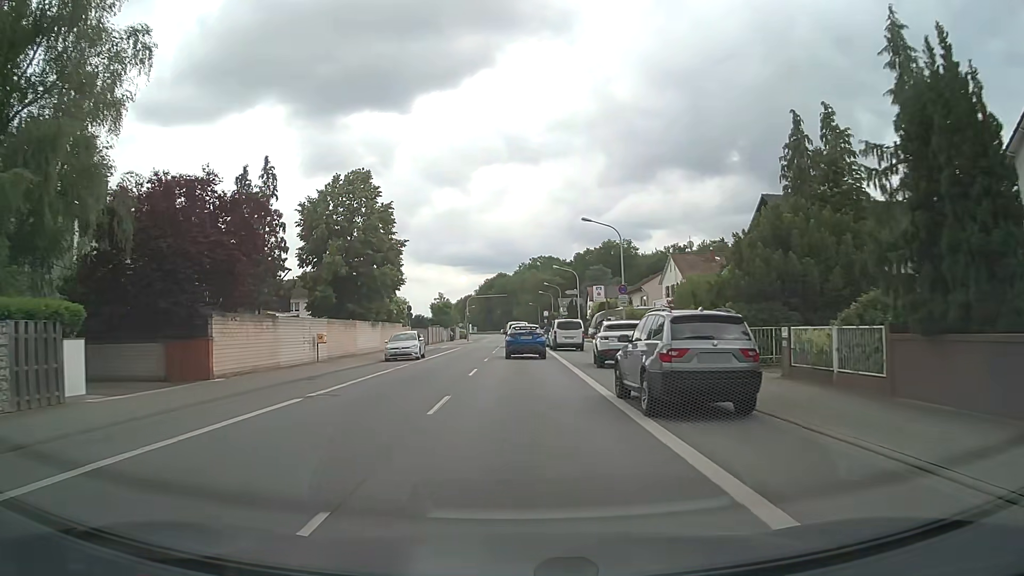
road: primary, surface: asphalt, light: Day
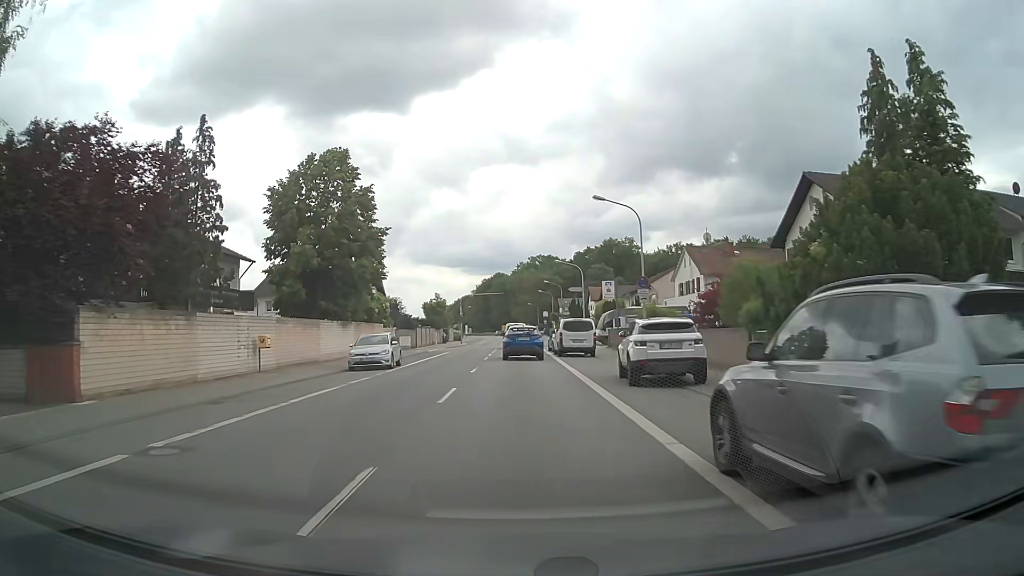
(0.0, +7.0) m; 0°
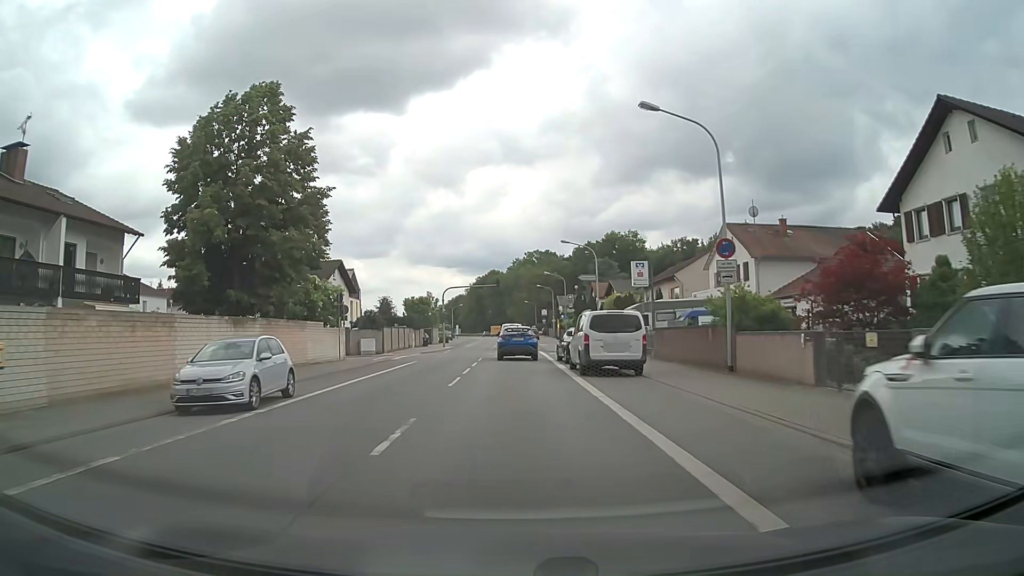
(+0.1, +14.1) m; 0°
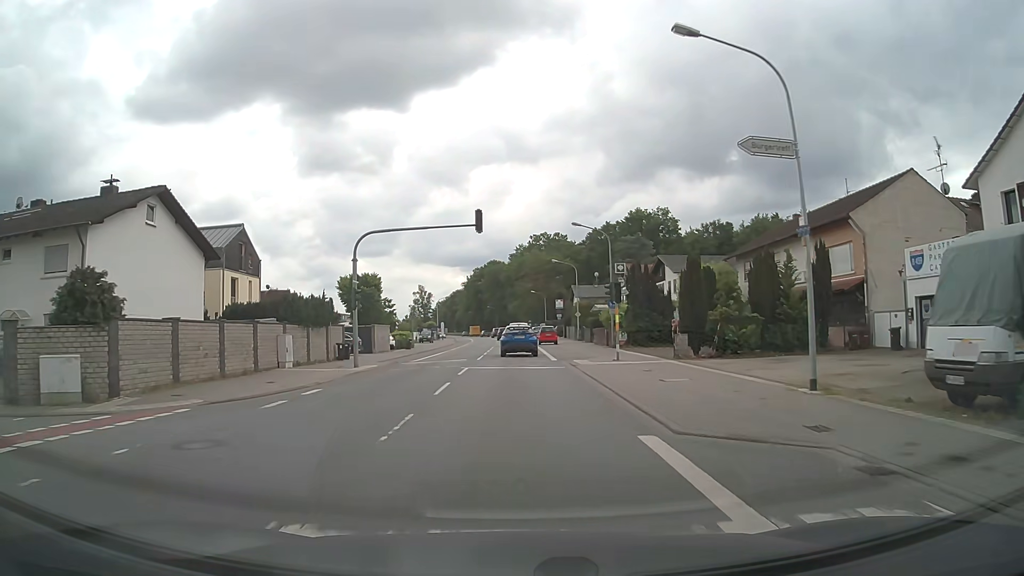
(0.0, +35.3) m; 0°
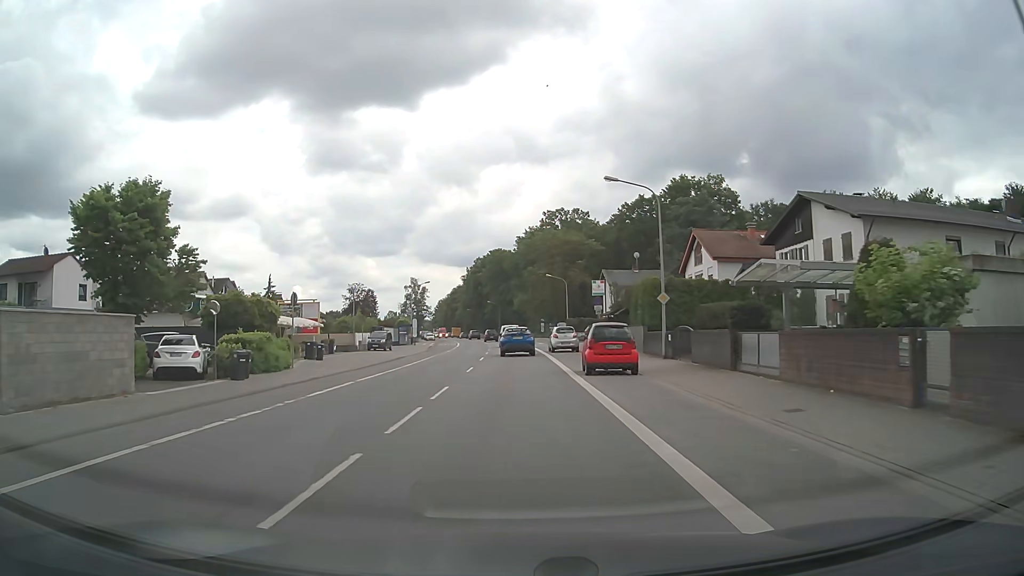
(+0.2, +36.7) m; 0°
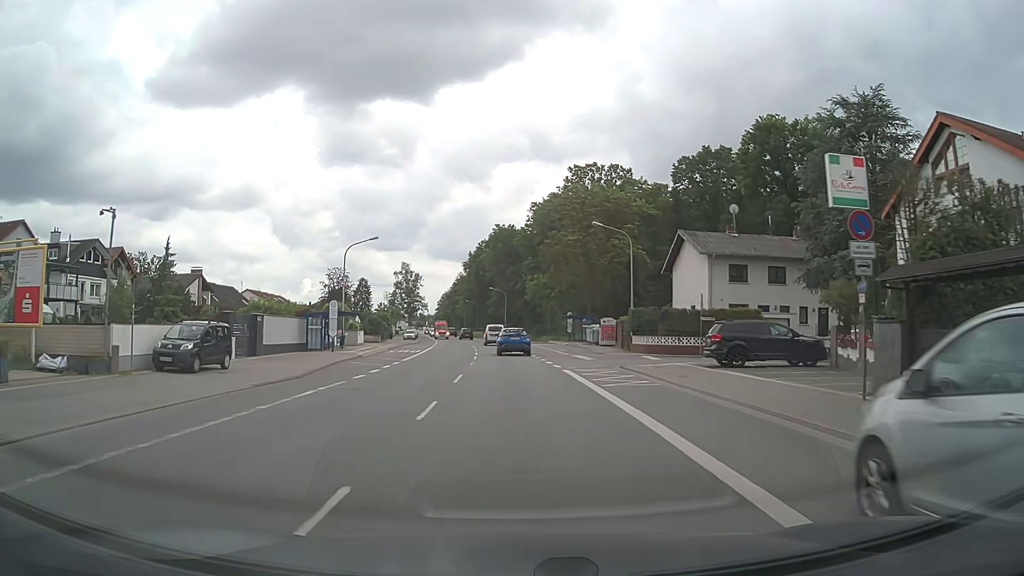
(-0.5, +37.8) m; -1°
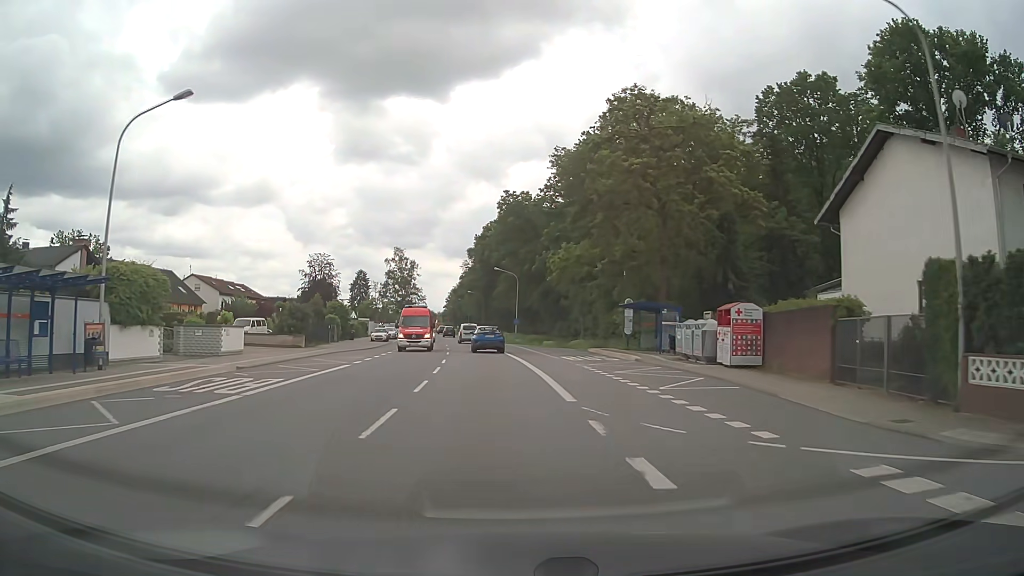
(-0.2, +30.3) m; -1°
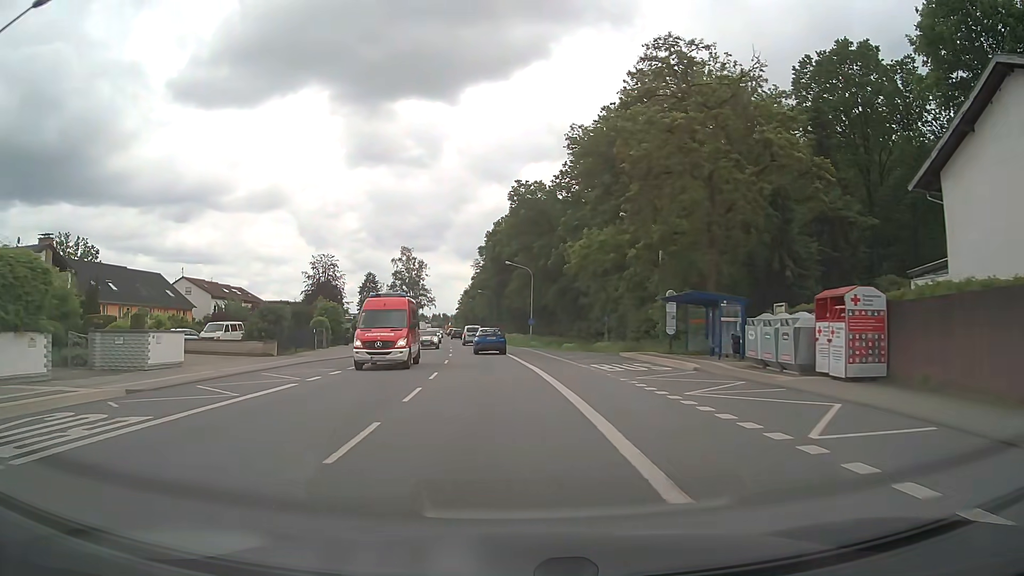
(0.0, +7.7) m; -1°
(0, +10) (0, +20) (-1, +30) (-2, +40) (-2, +50) (-3, +60) (-4, +70) (-5, +80) (-6, +90) (-8, +100) m
